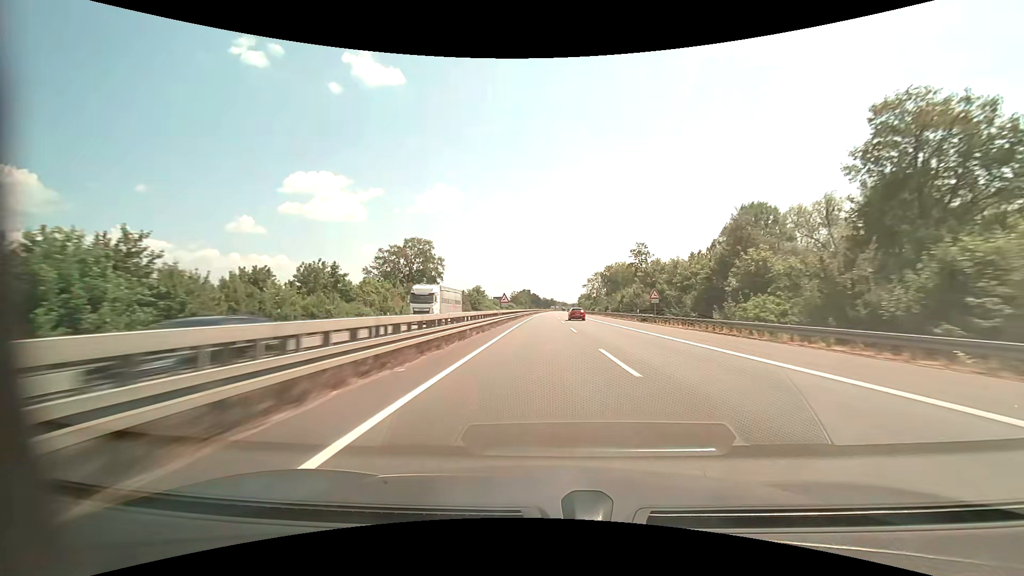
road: motorway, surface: asphalt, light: Day
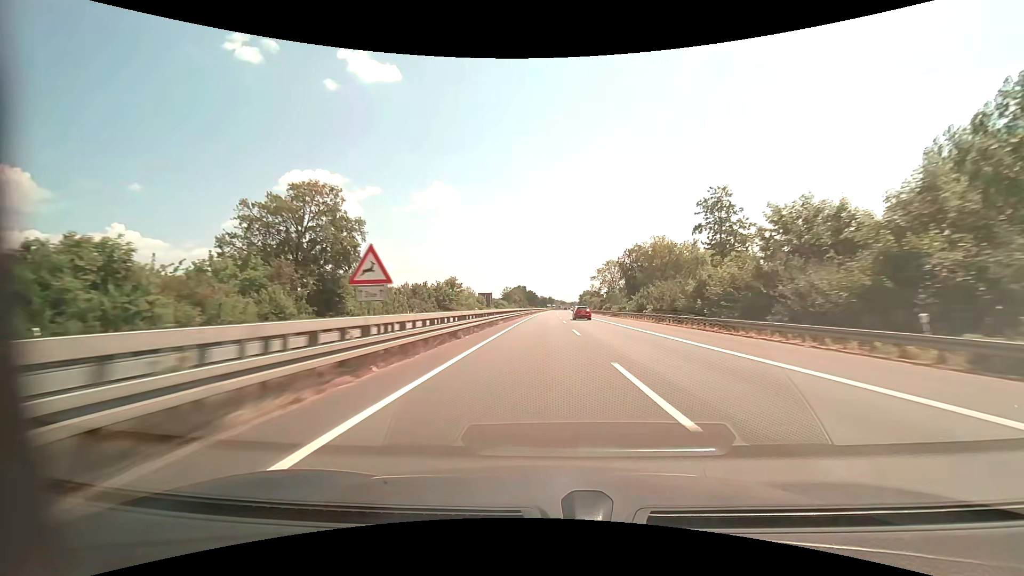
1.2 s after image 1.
(+0.1, +40.3) m; 0°
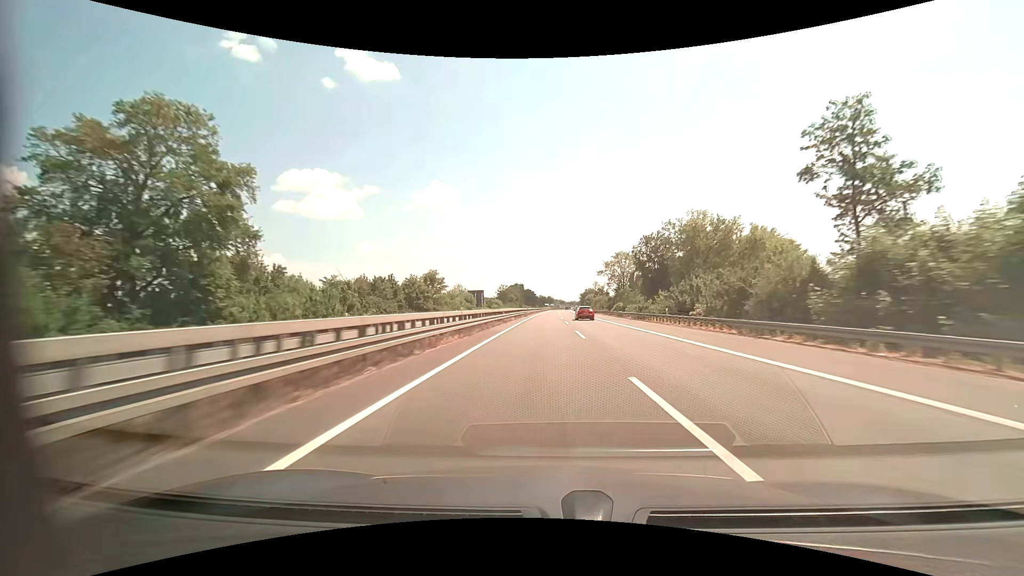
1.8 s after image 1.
(0.0, +20.3) m; 0°
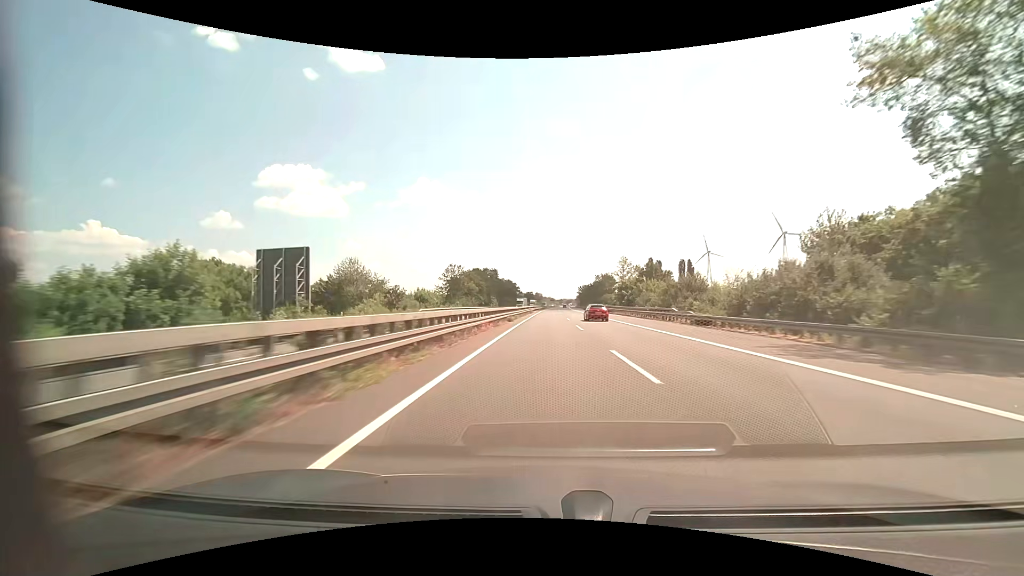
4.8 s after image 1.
(+0.9, +102.1) m; +1°
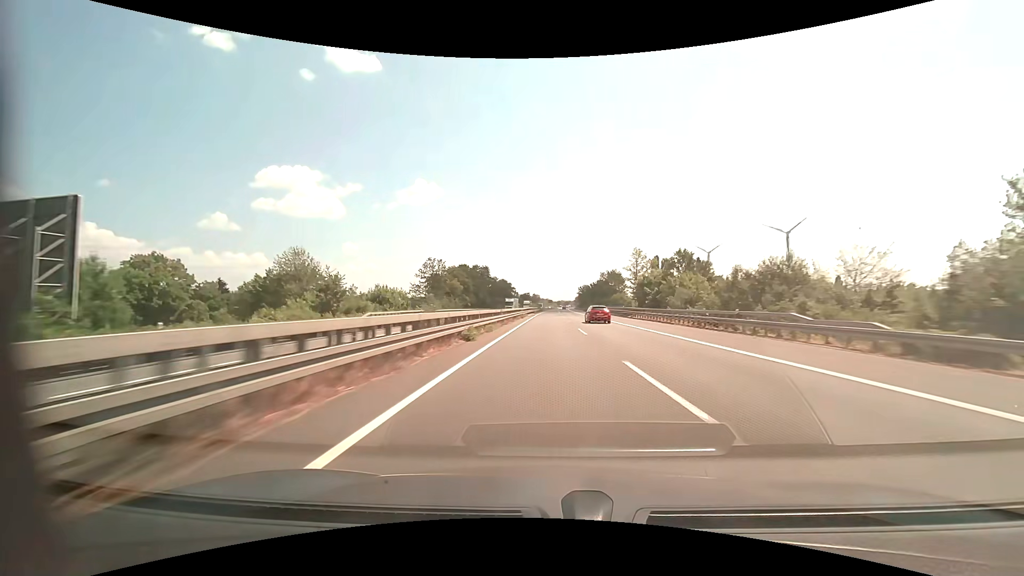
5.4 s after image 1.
(+0.1, +20.5) m; 0°
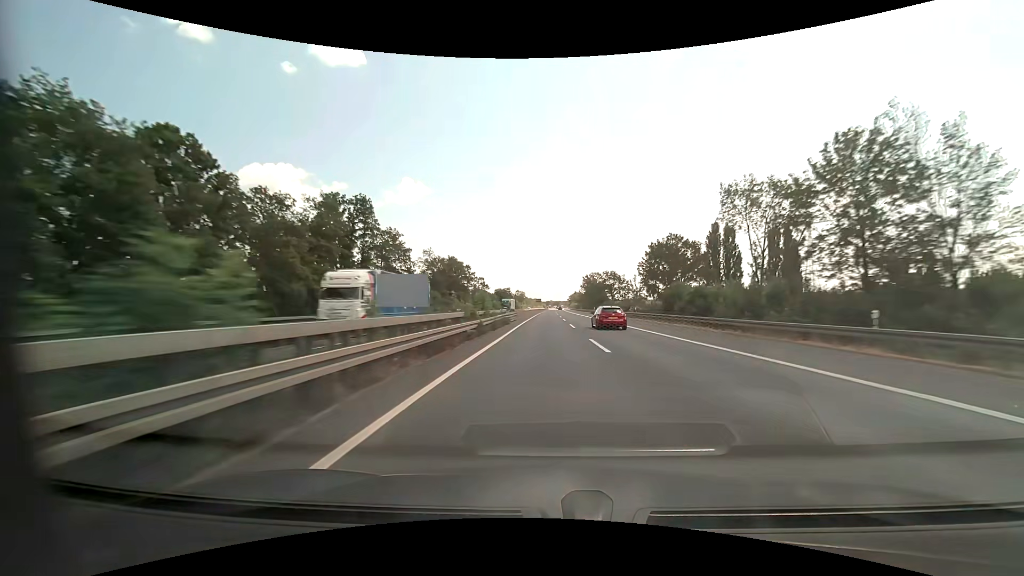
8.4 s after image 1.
(+0.9, +102.7) m; +1°
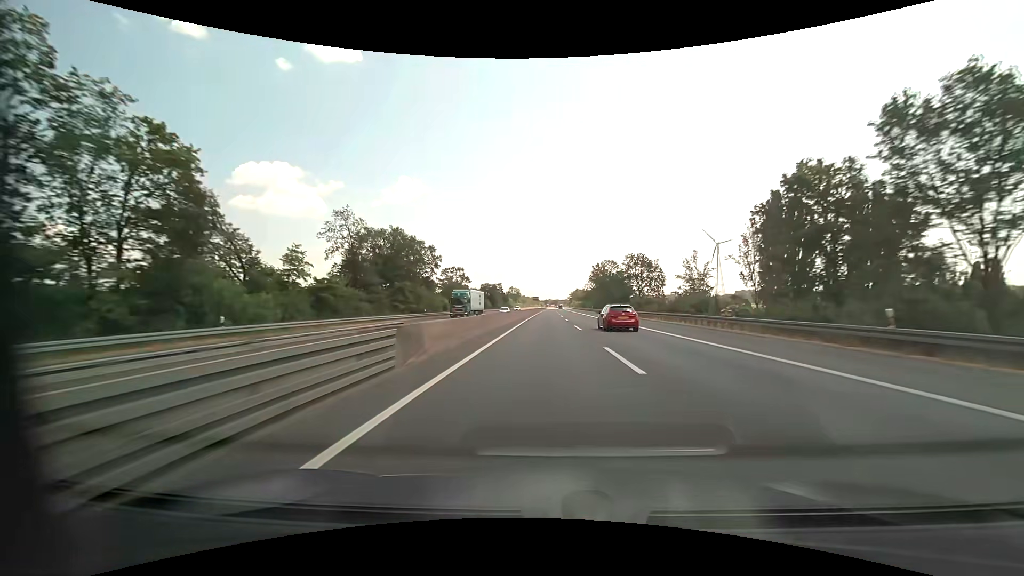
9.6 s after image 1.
(0.0, +41.2) m; 0°
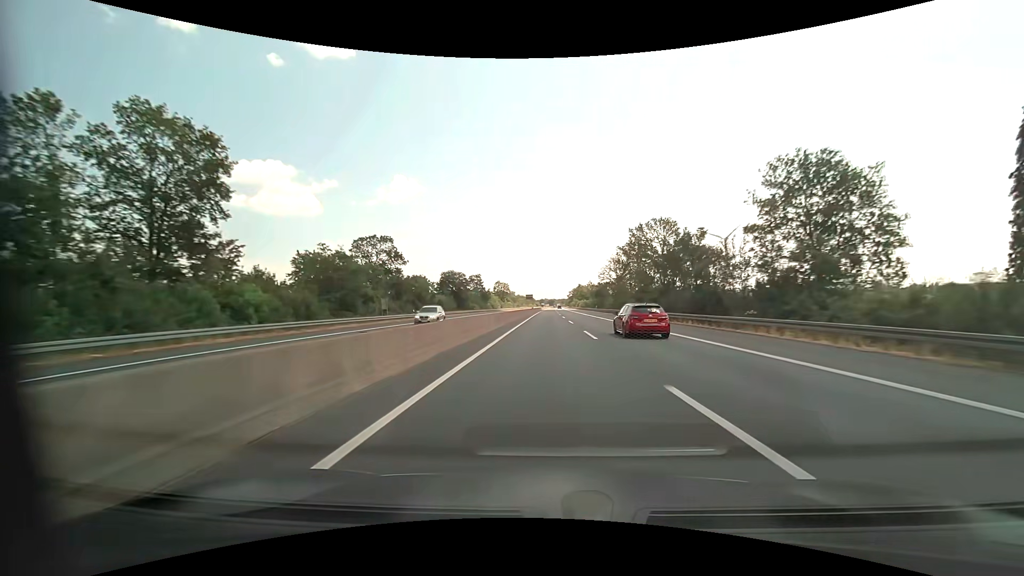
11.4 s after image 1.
(+0.2, +61.8) m; +1°
(0, +10) (0, +20) (0, +30) (0, +40) (0, +50) (0, +60) (0, +70) (0, +80) (0, +90) (+1, +100) m
